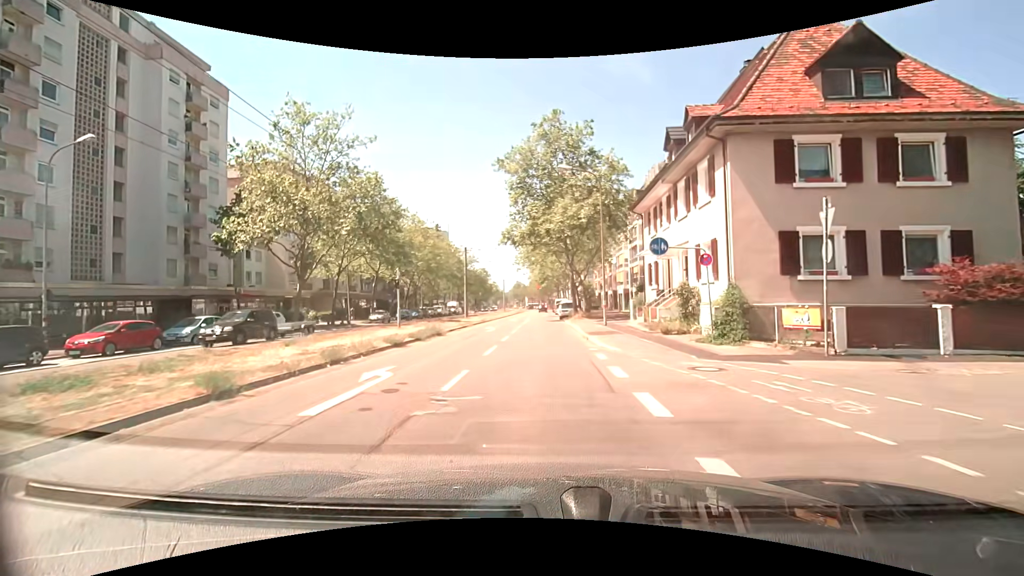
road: tertiary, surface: asphalt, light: Day
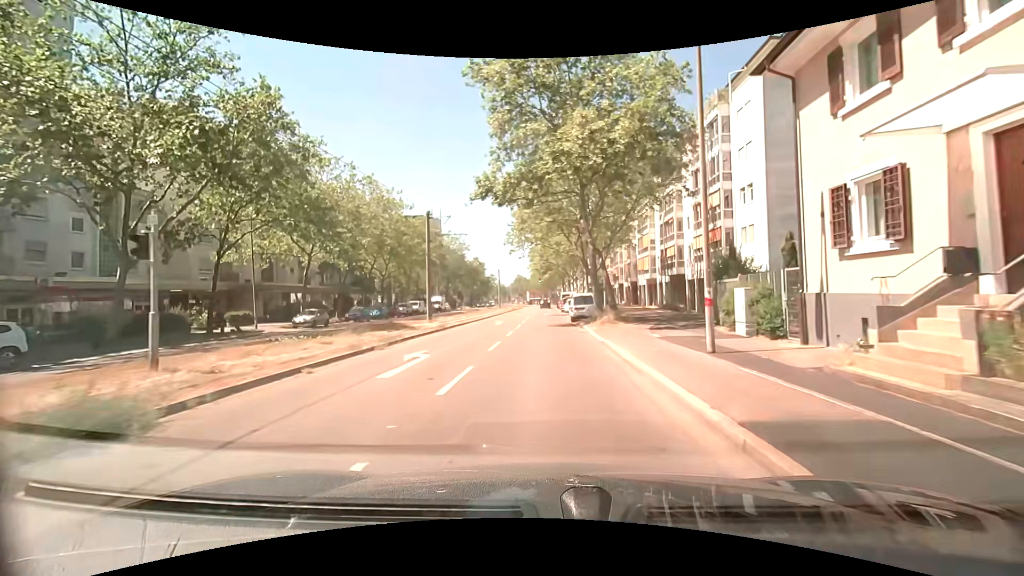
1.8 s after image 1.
(0.0, +17.5) m; -2°
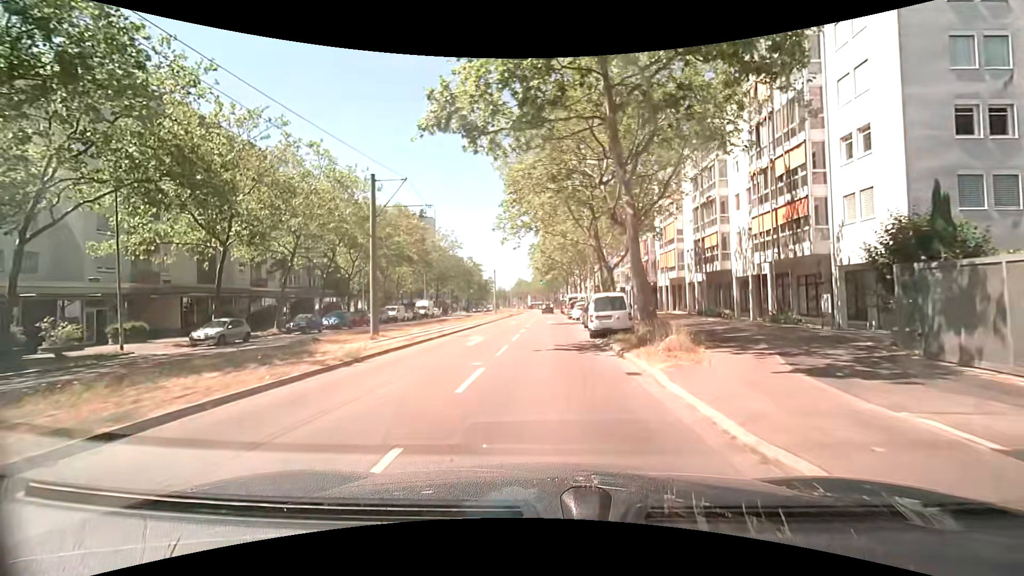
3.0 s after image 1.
(+0.2, +11.4) m; +1°
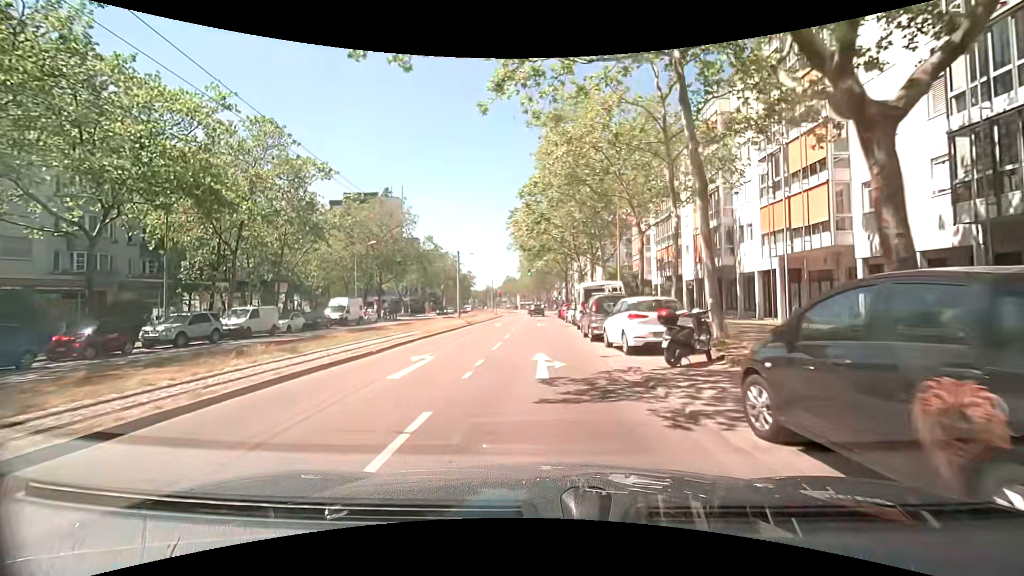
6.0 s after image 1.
(+0.2, +28.0) m; 0°
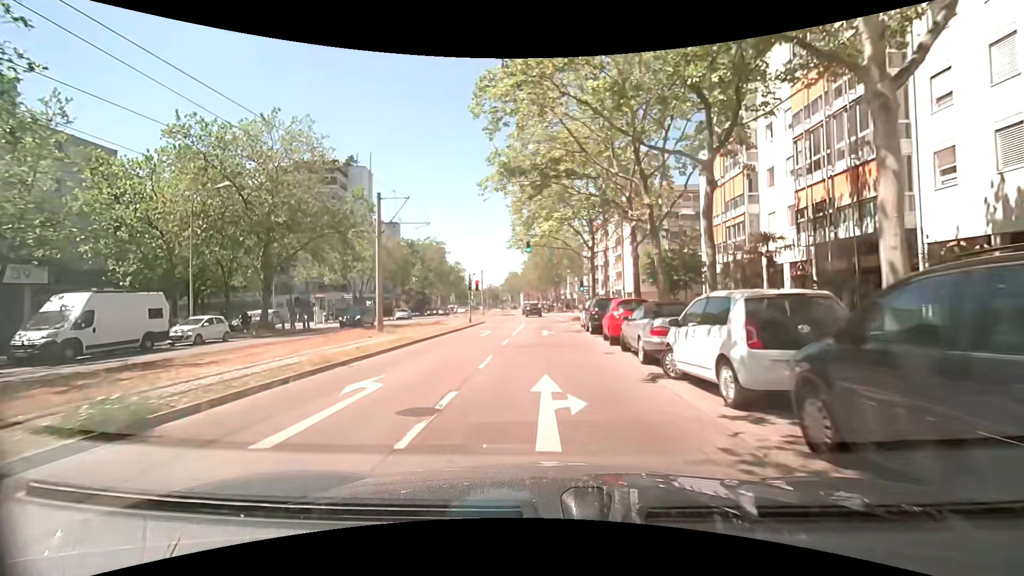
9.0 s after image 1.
(0.0, +28.4) m; 0°
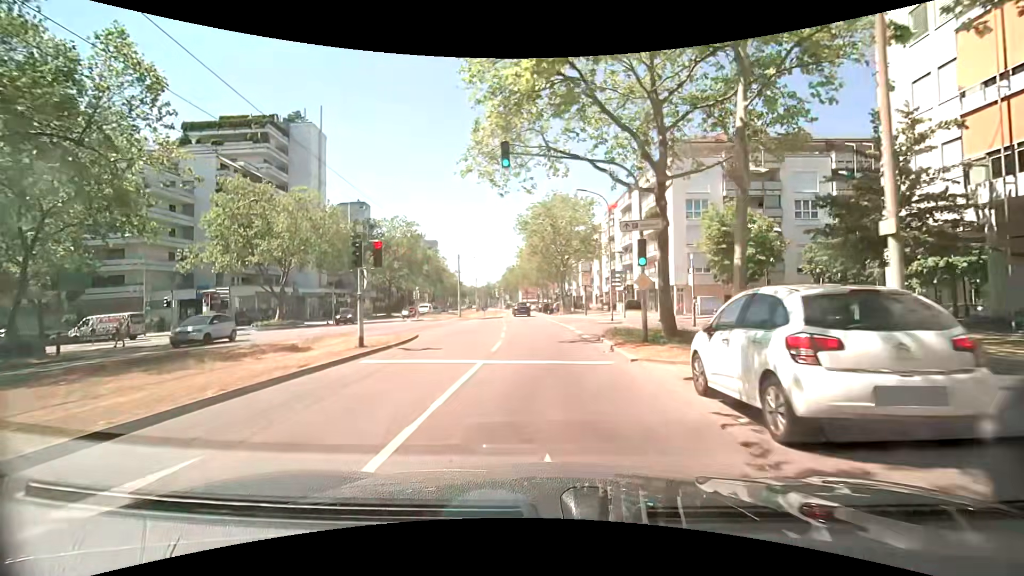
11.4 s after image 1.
(-0.1, +22.9) m; -1°
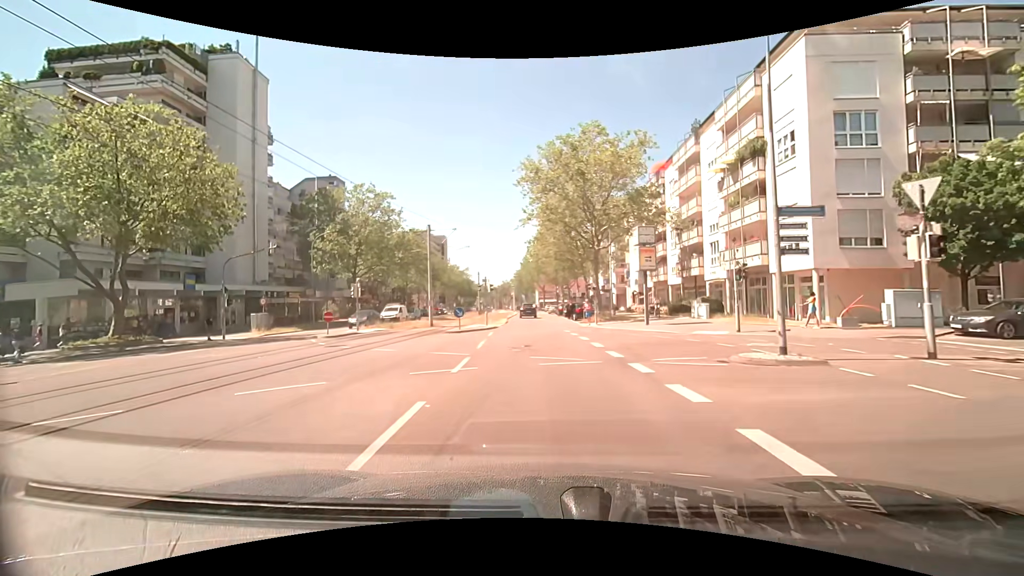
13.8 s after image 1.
(0.0, +22.6) m; -2°
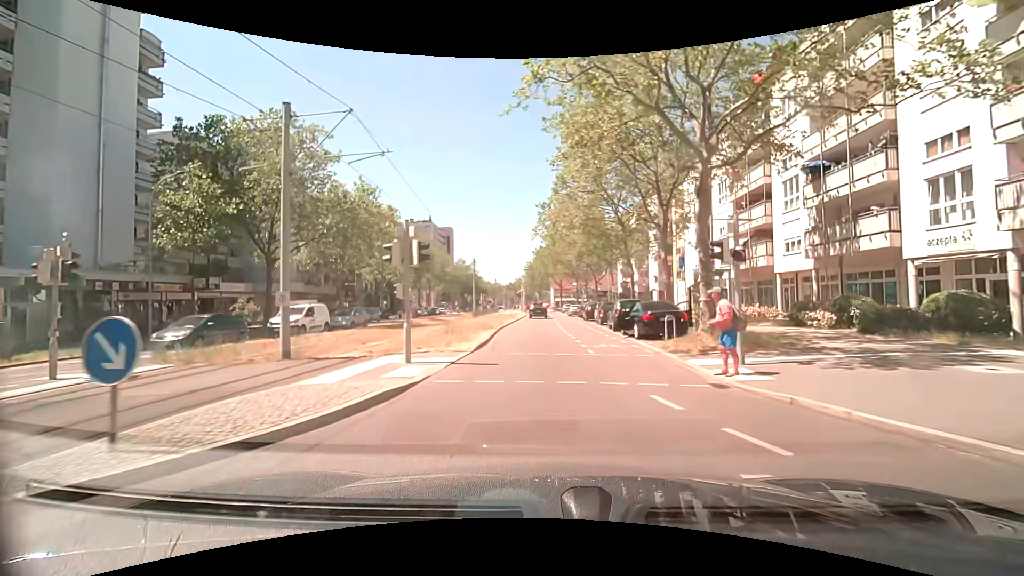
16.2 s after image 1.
(-0.3, +22.2) m; -2°
